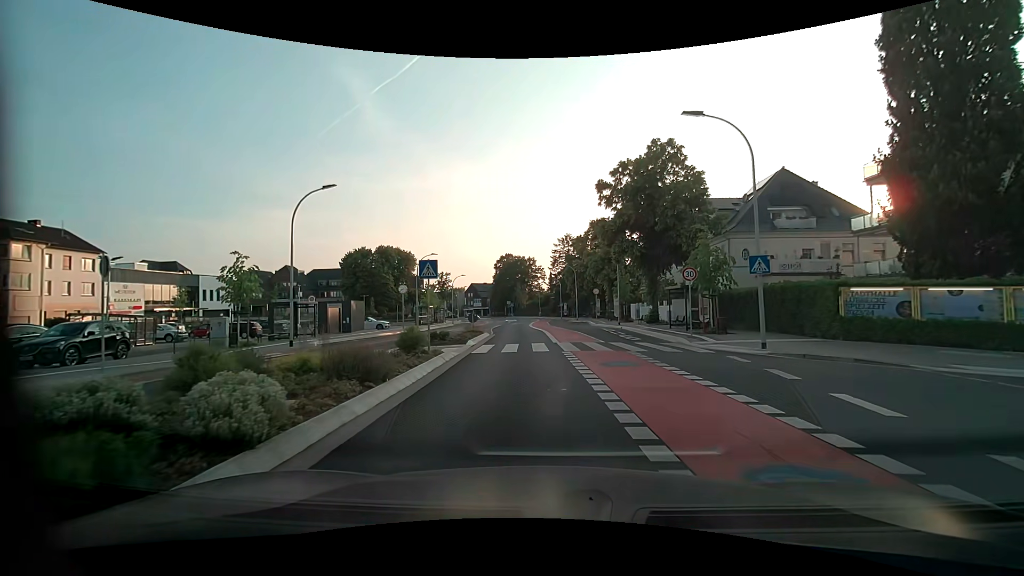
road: unclassified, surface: asphalt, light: Day
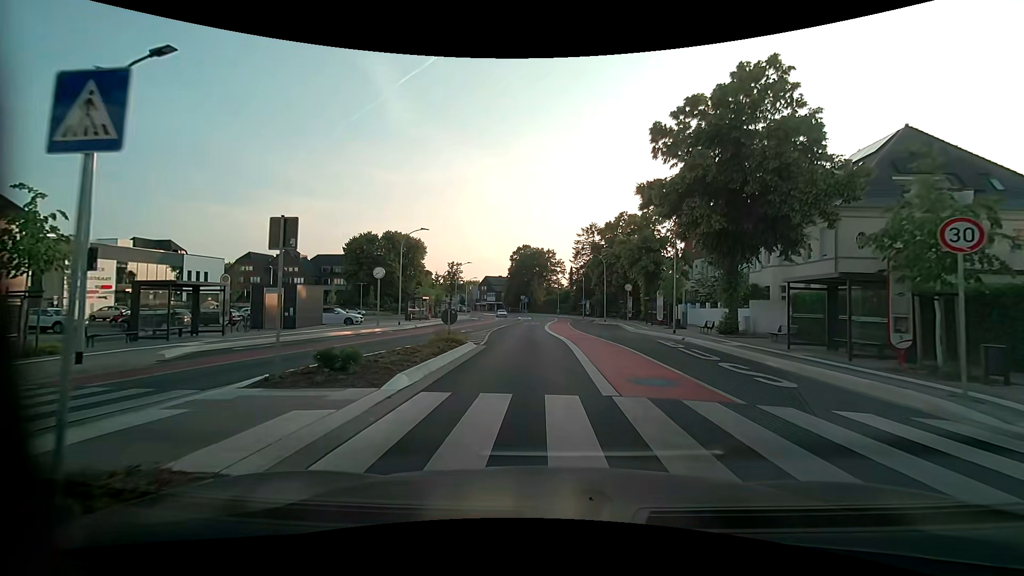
(-0.2, +12.4) m; -2°
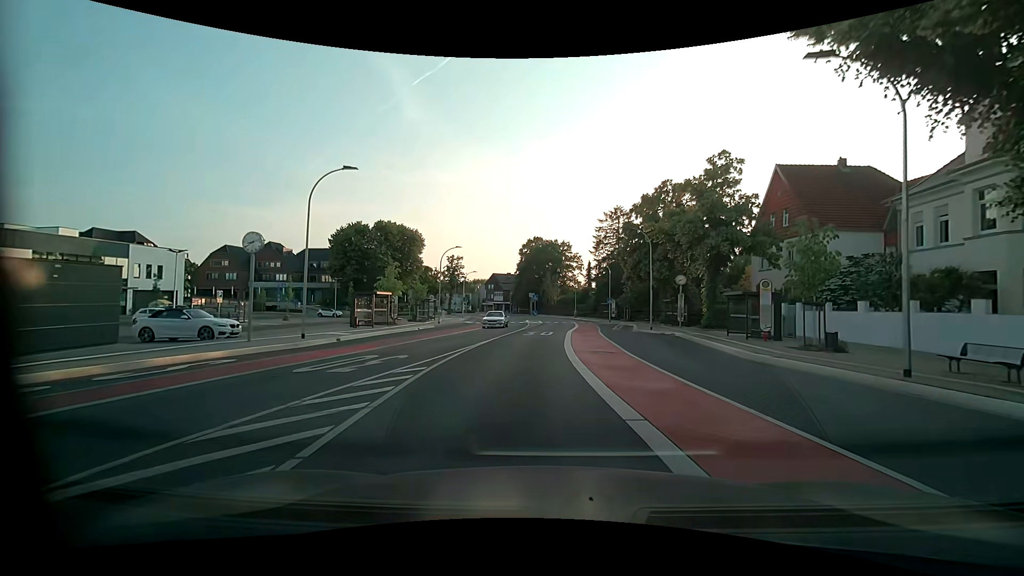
(-0.1, +17.7) m; -1°
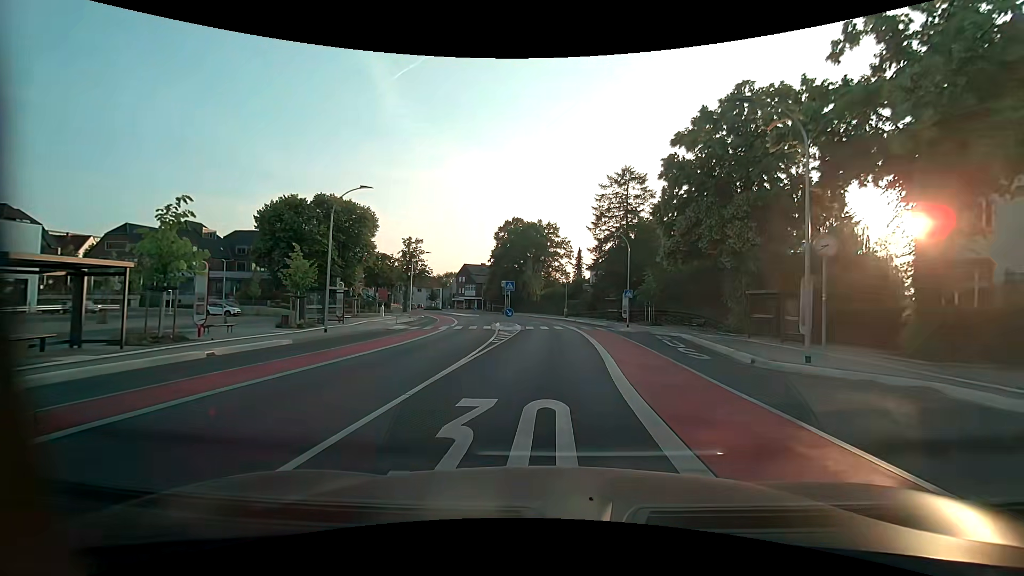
(-0.2, +23.0) m; +2°
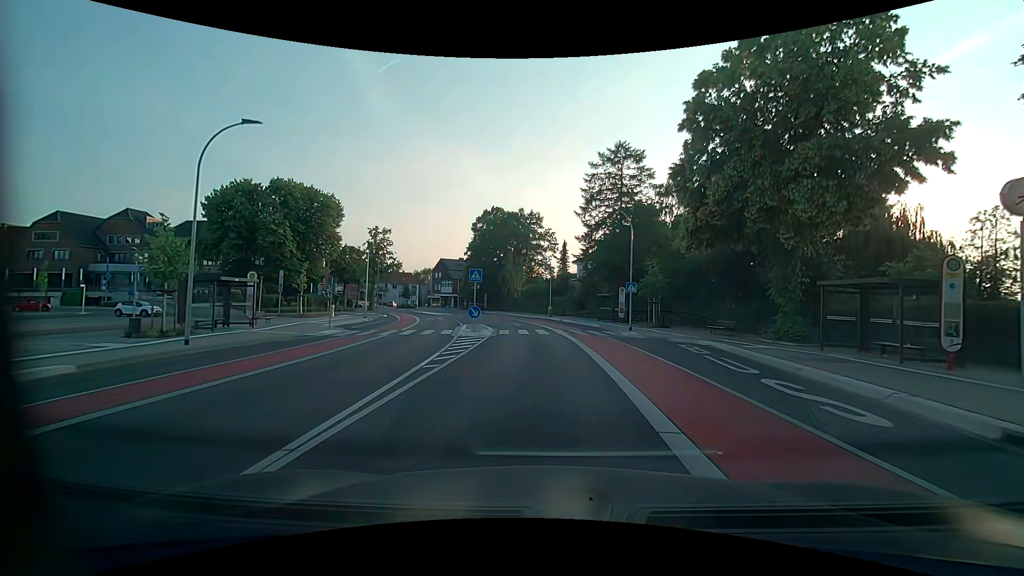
(+0.2, +8.7) m; +2°
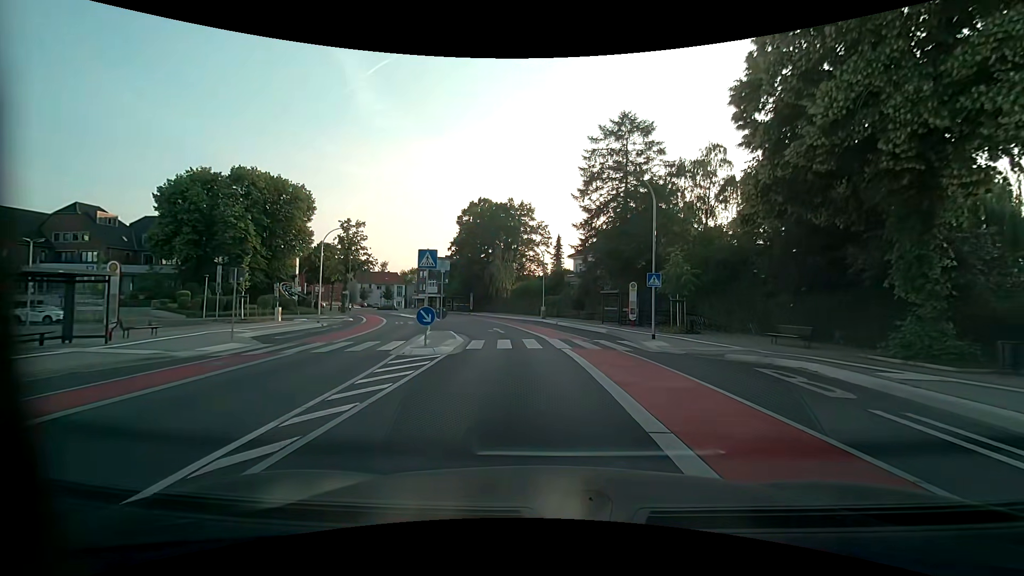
(+0.1, +8.3) m; 0°
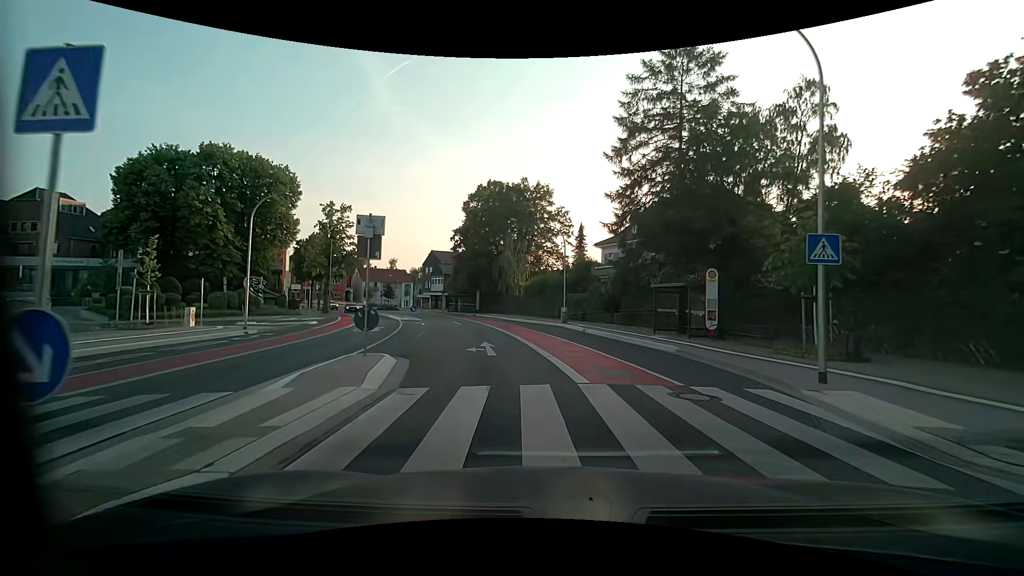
(0.0, +12.2) m; -1°
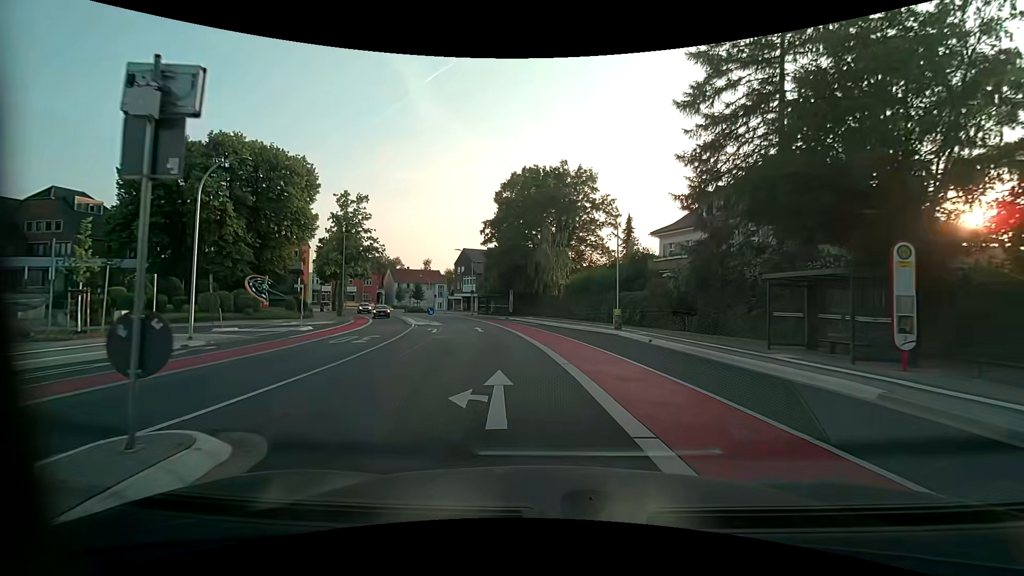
(-0.4, +8.1) m; -5°
(0, +10) (-2, +20) (-3, +30) (-5, +40) (-8, +49) (-12, +58) (-16, +67) (-21, +76) (-25, +85) (-29, +95) m
